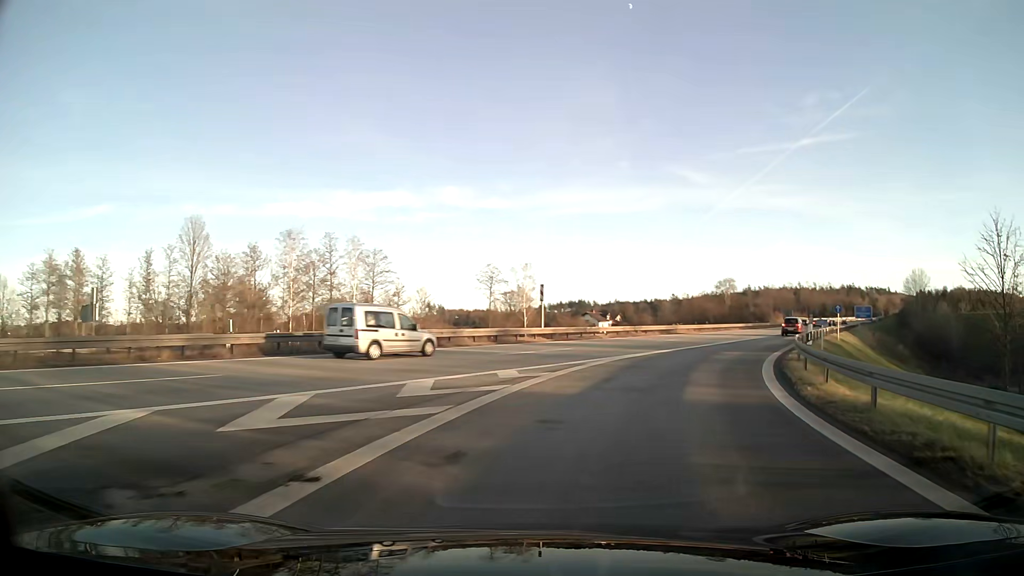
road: motorway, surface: asphalt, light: Day
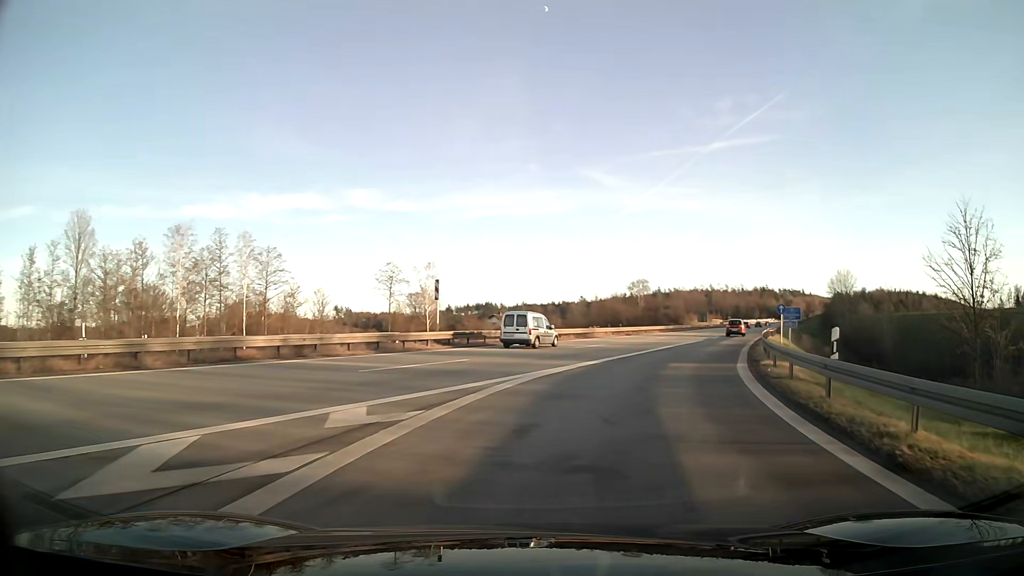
(+0.5, +6.8) m; +8°
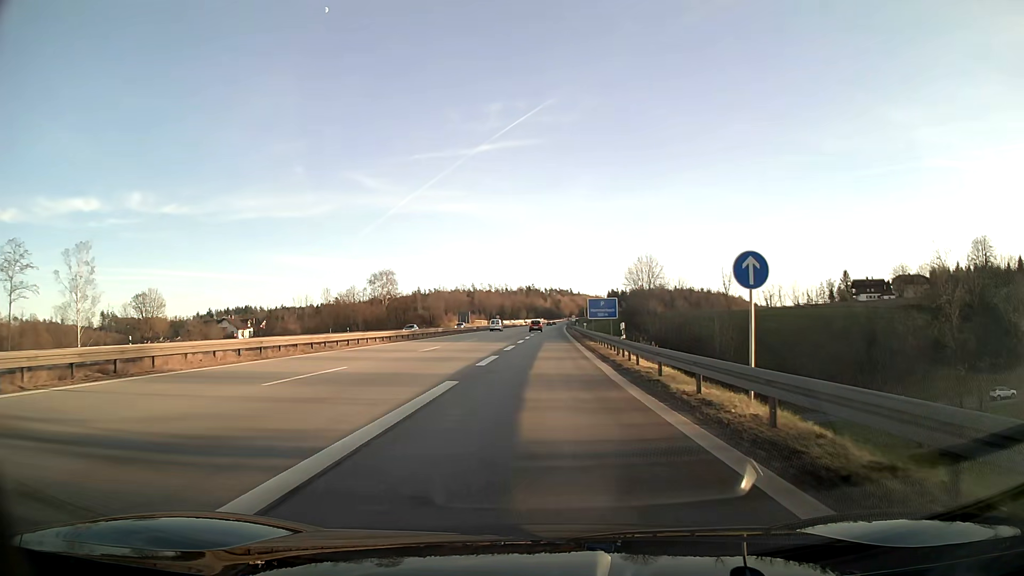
(+7.9, +35.6) m; +18°
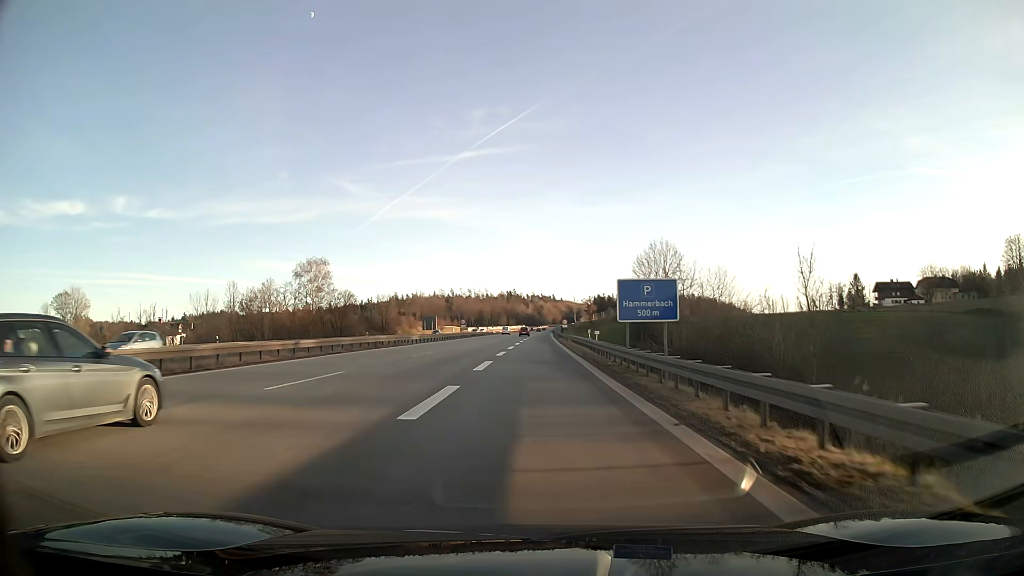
(+0.5, +36.1) m; +1°
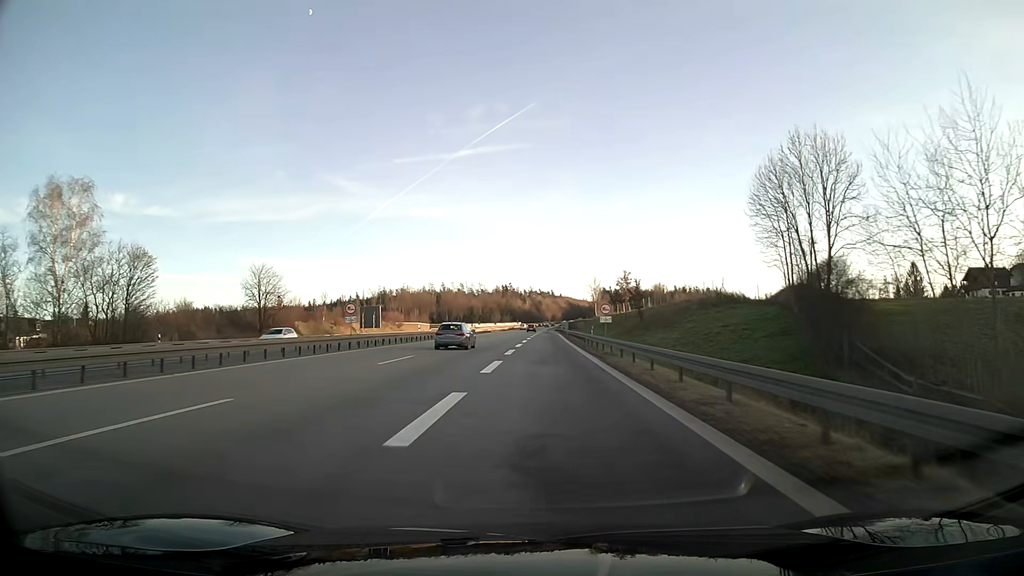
(+0.1, +63.1) m; 0°
(0, +10) (0, +20) (0, +30) (0, +40) (0, +50) (-1, +60) (-1, +70) (-1, +80) (-1, +90) (-1, +100) m
